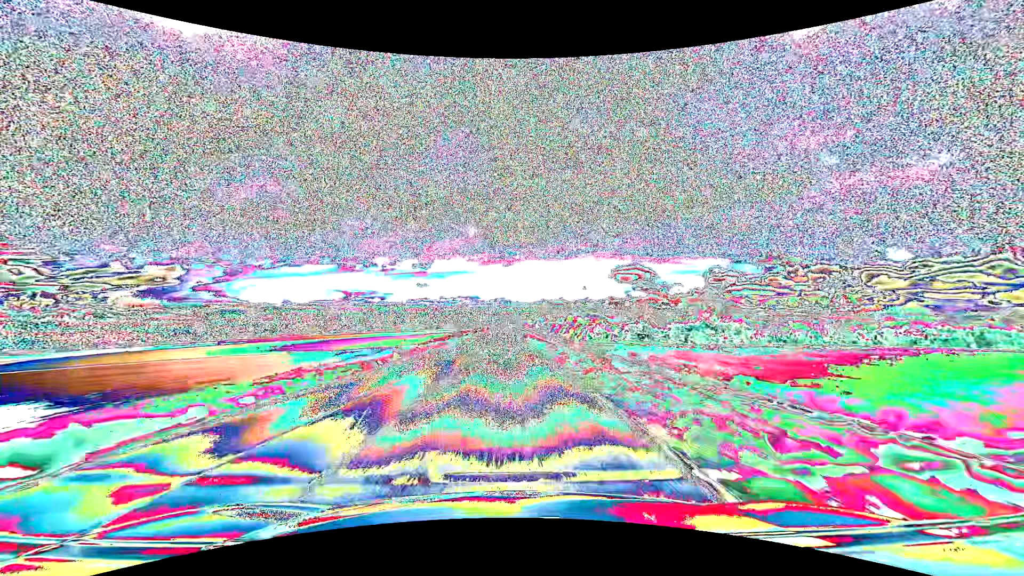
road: primary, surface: asphalt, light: Day
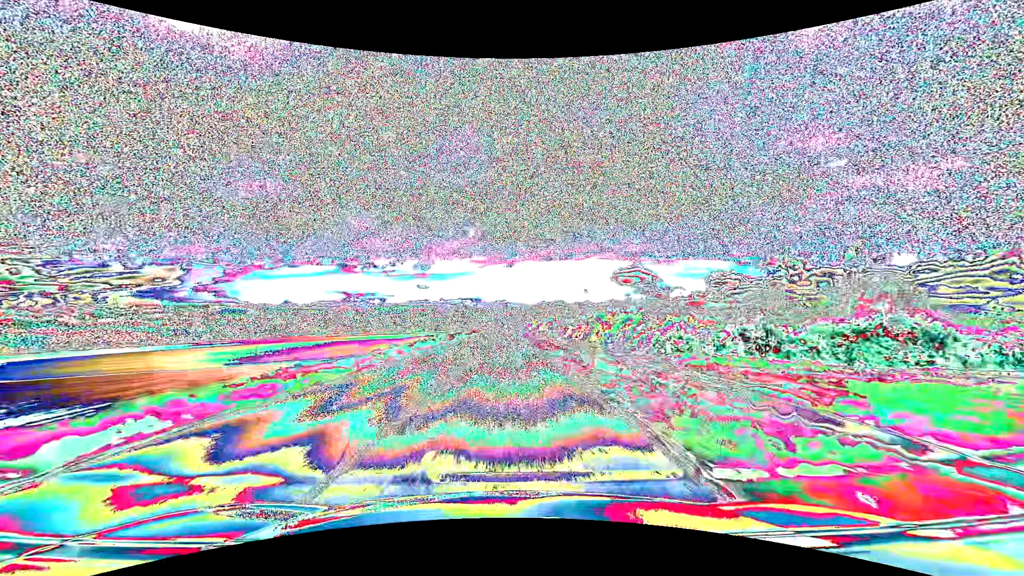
(-0.1, +31.7) m; 0°
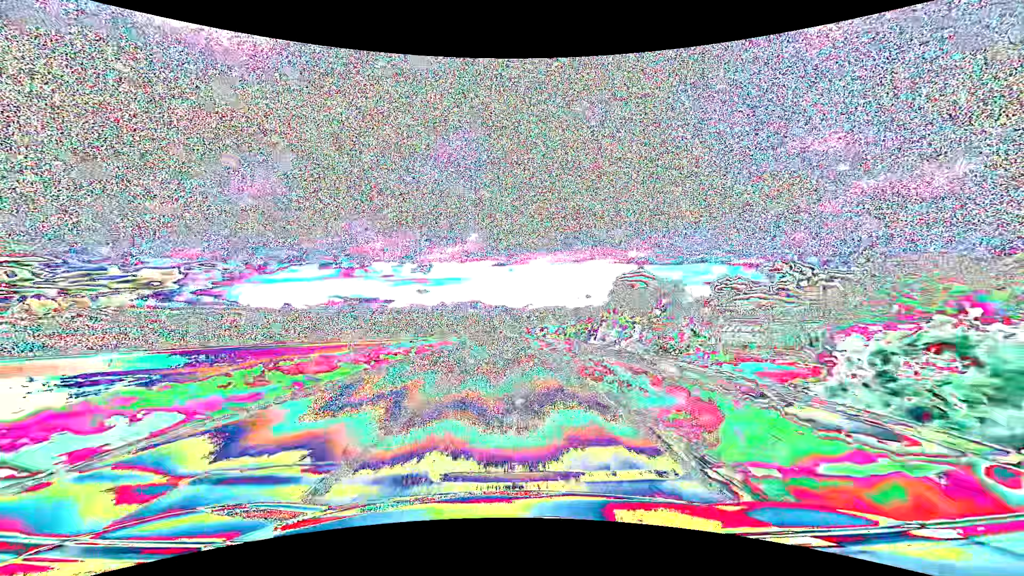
(+0.1, +78.9) m; 0°
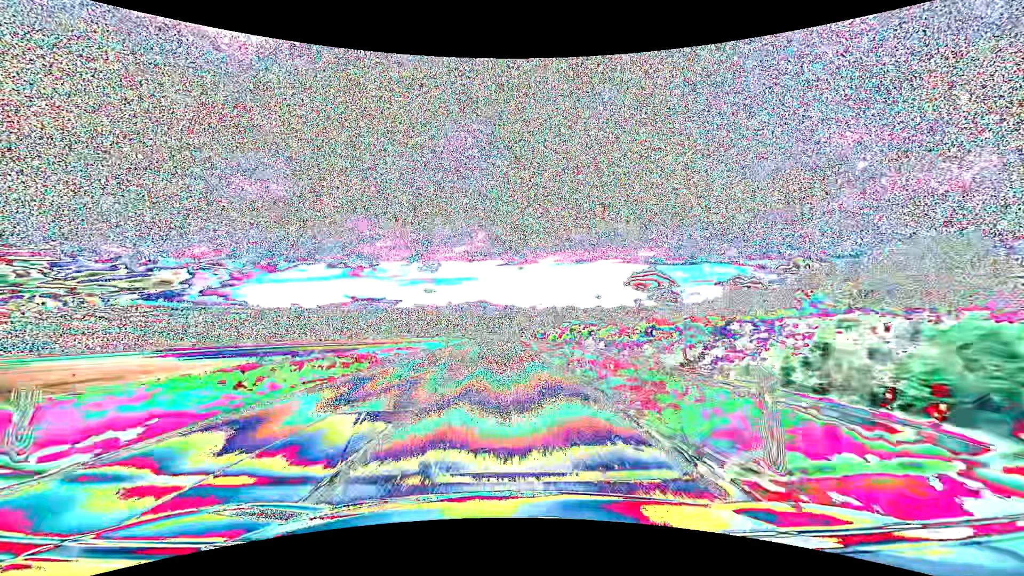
(-0.4, +63.1) m; -1°
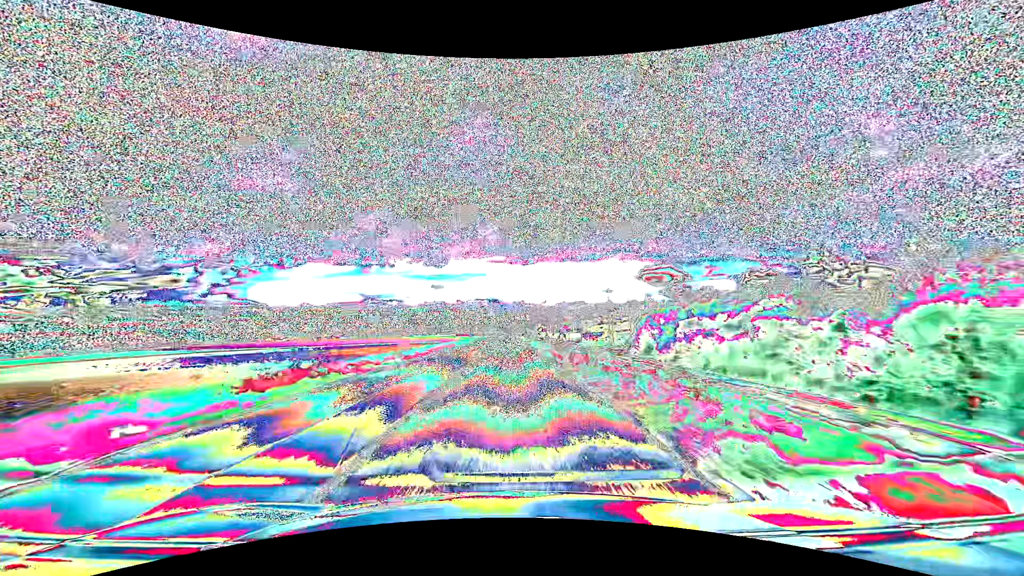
(-1.0, +79.0) m; -1°
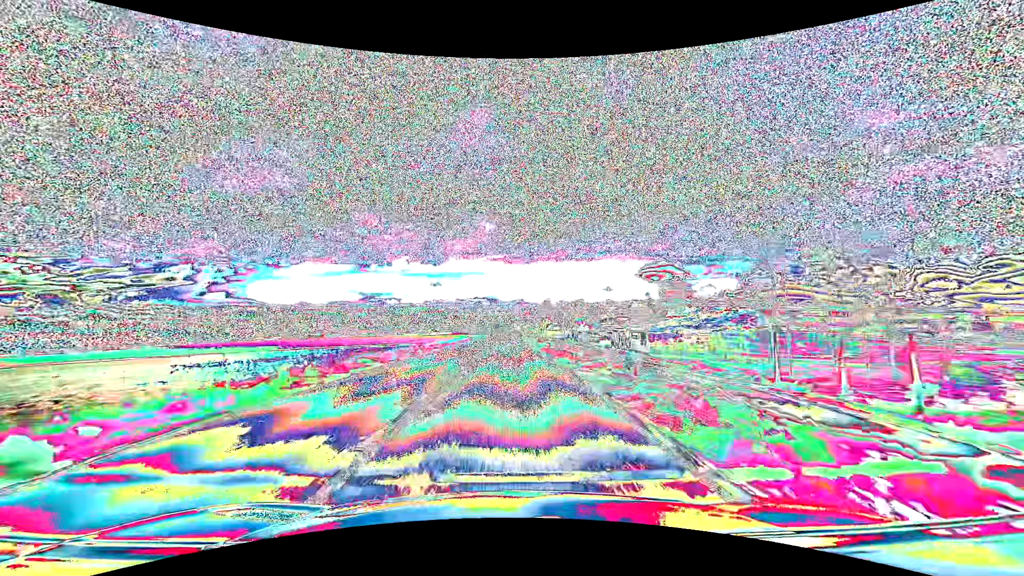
(0.0, +47.6) m; 0°
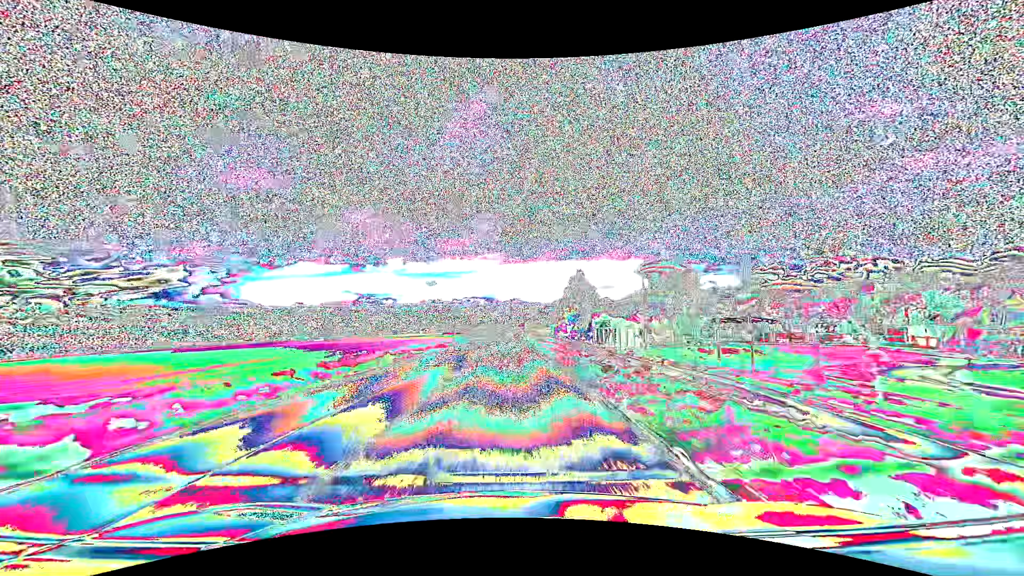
(+0.3, +79.3) m; 0°
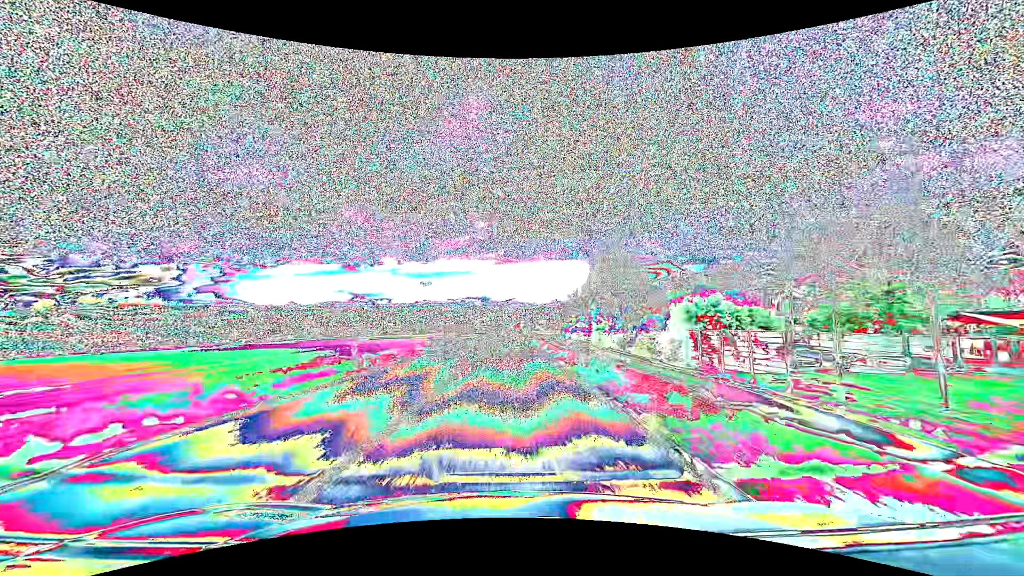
(+0.1, +31.7) m; +1°
(0, +10) (0, +20) (0, +30) (0, +40) (0, +50) (0, +60) (+1, +70) (+1, +80) (+1, +90) (+1, +100) m
